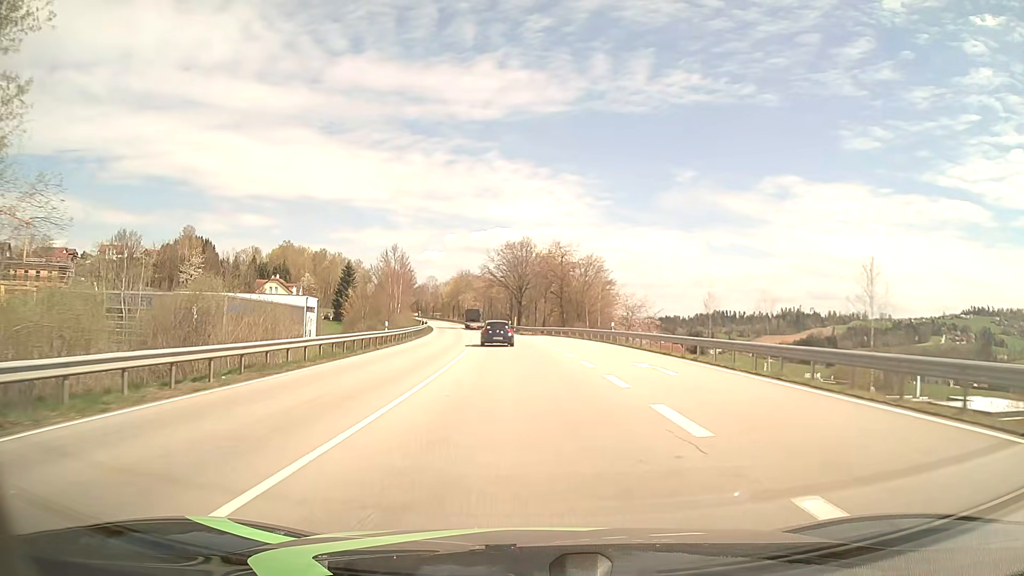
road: primary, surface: asphalt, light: Day
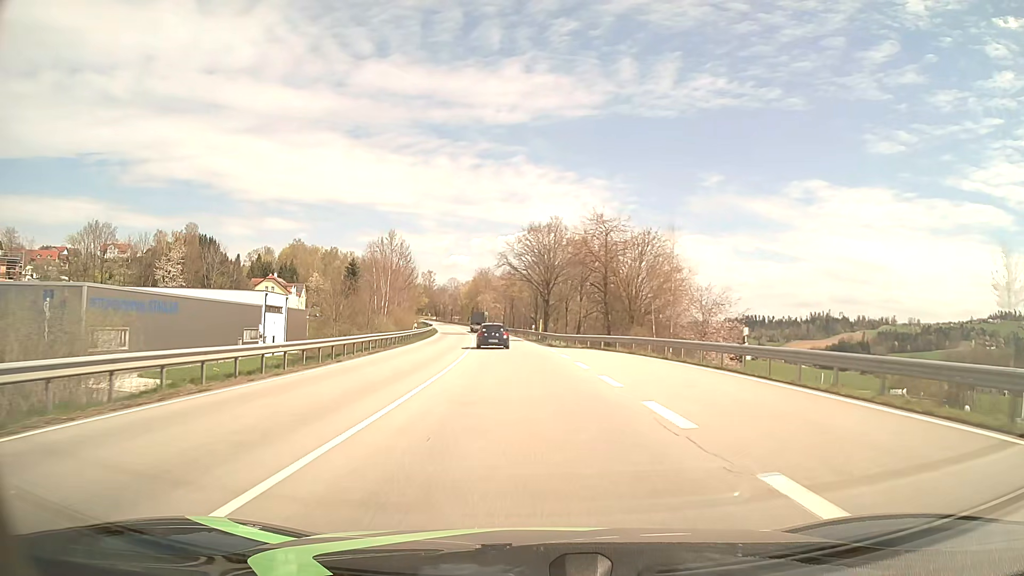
(-0.5, +23.0) m; -2°
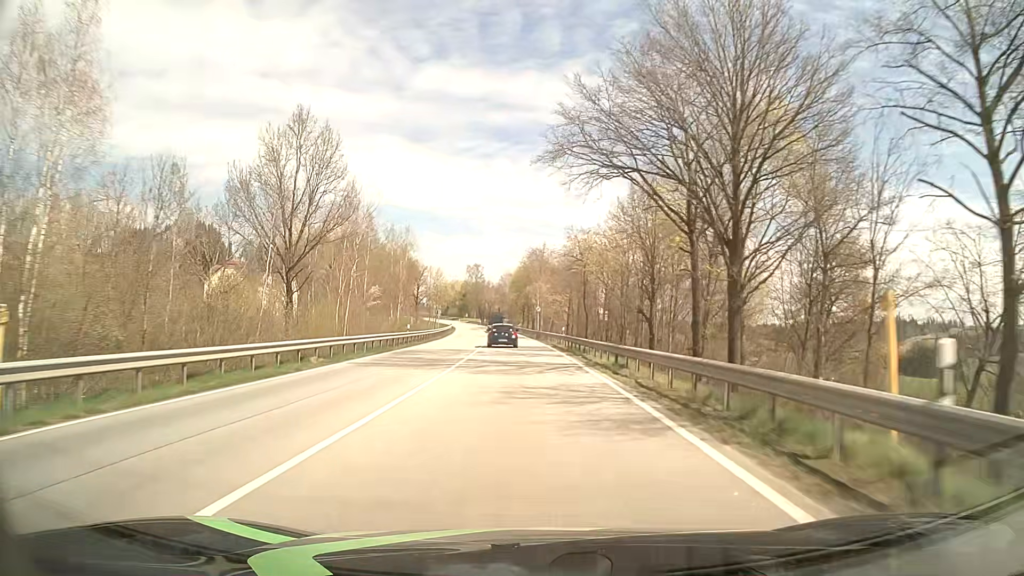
(-2.7, +58.2) m; -5°
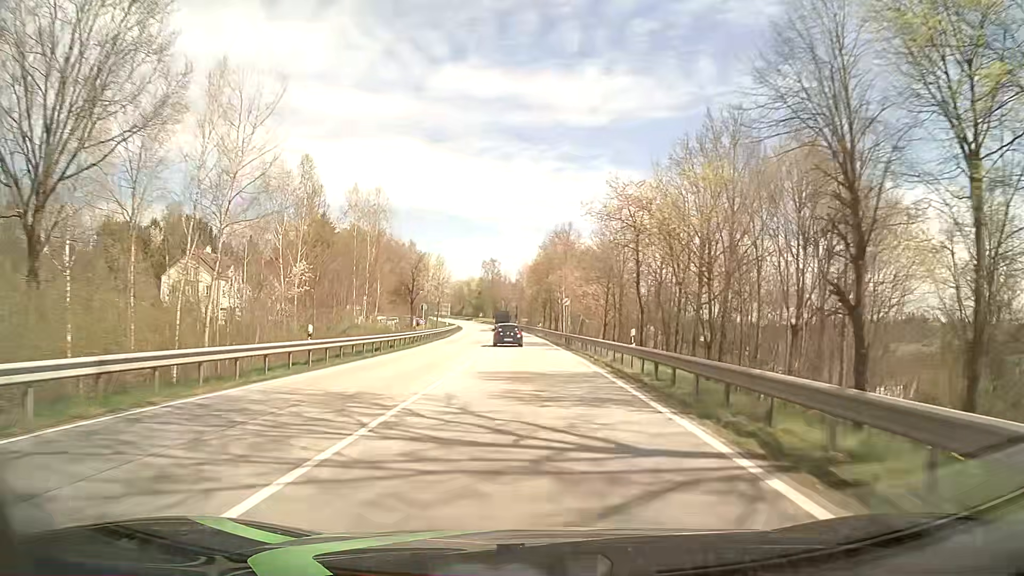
(-0.4, +24.0) m; -2°
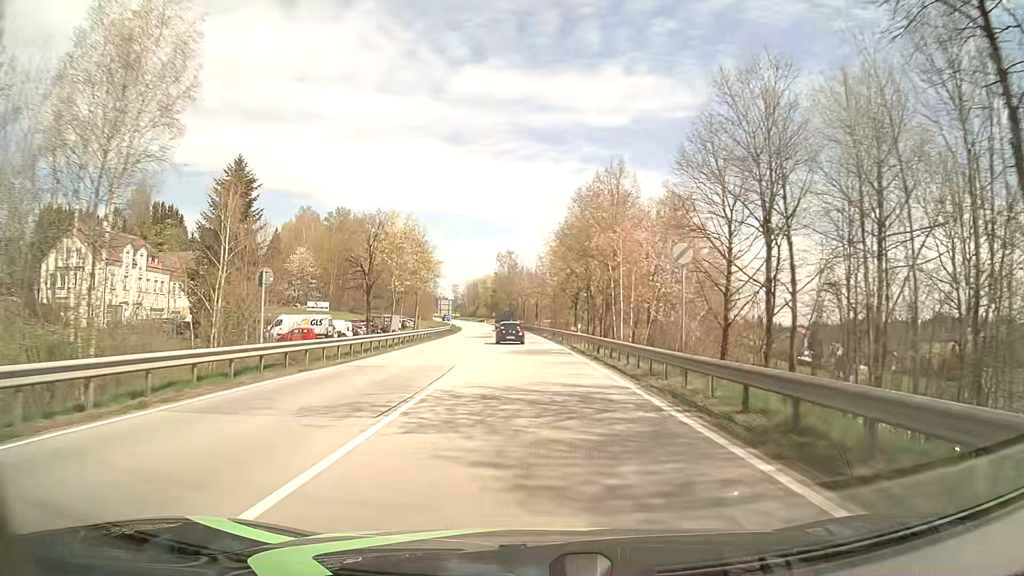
(-0.7, +36.9) m; -2°
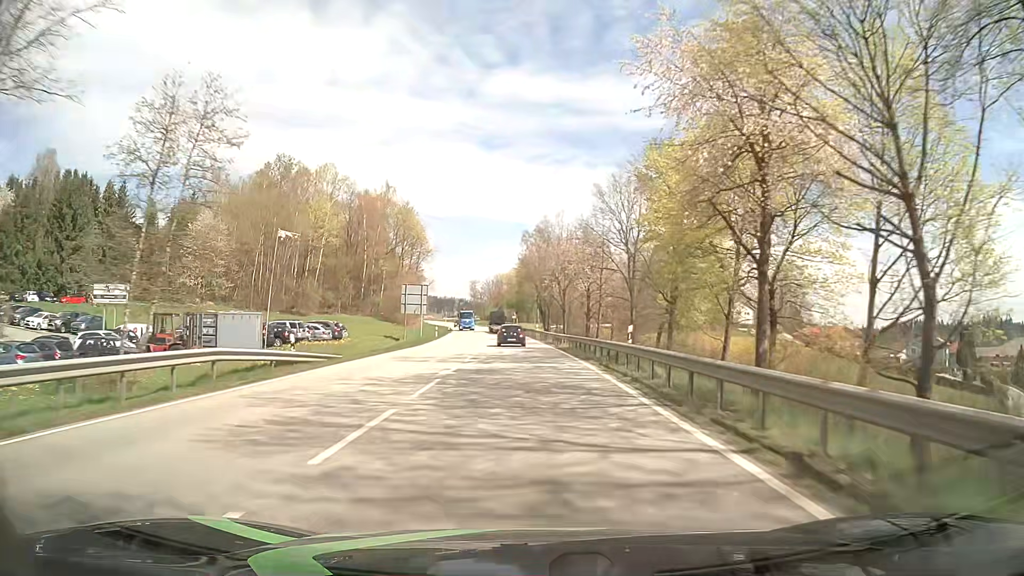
(-1.6, +63.4) m; -3°
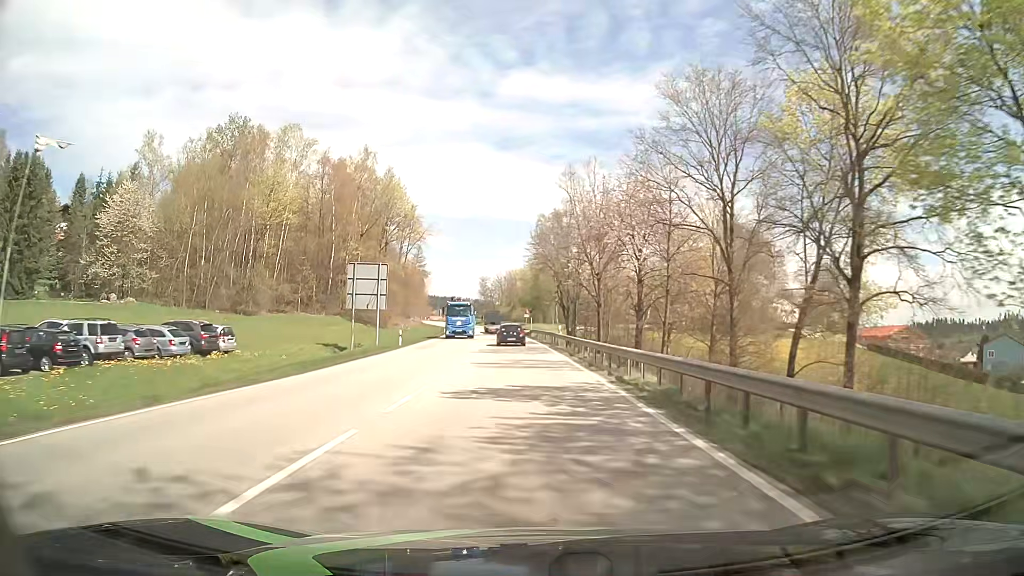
(-0.2, +25.8) m; -1°
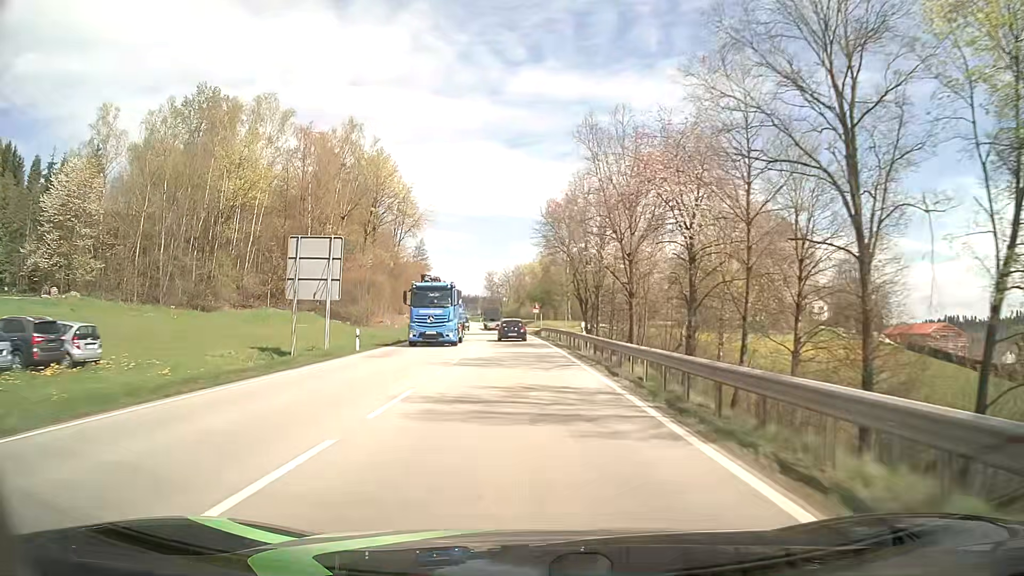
(-0.1, +12.9) m; -1°
(0, +10) (0, +20) (0, +30) (-1, +40) (-1, +50) (-2, +60) (-3, +70) (-3, +80) (-4, +90) (-5, +100) m
